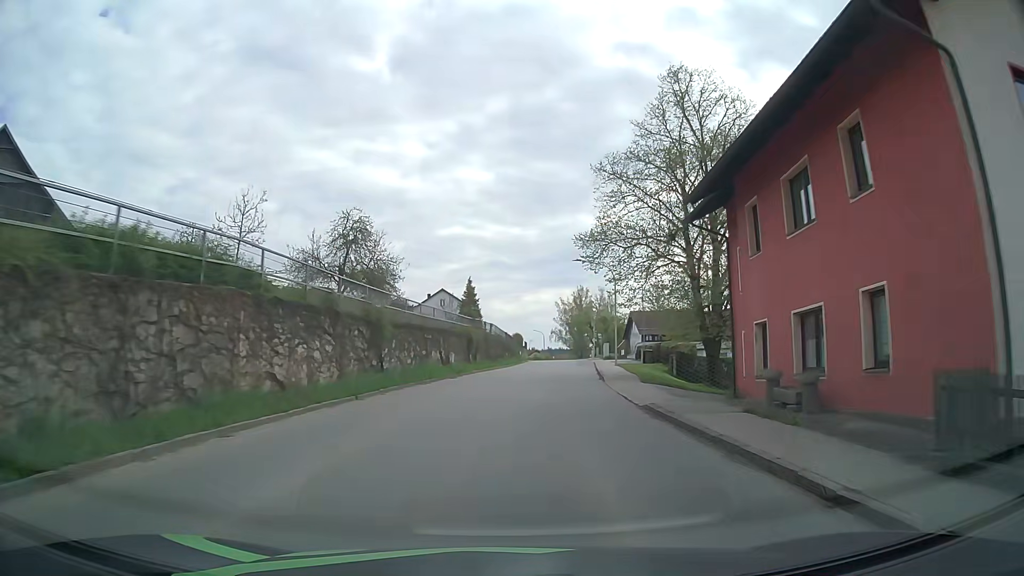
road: tertiary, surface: asphalt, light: Day
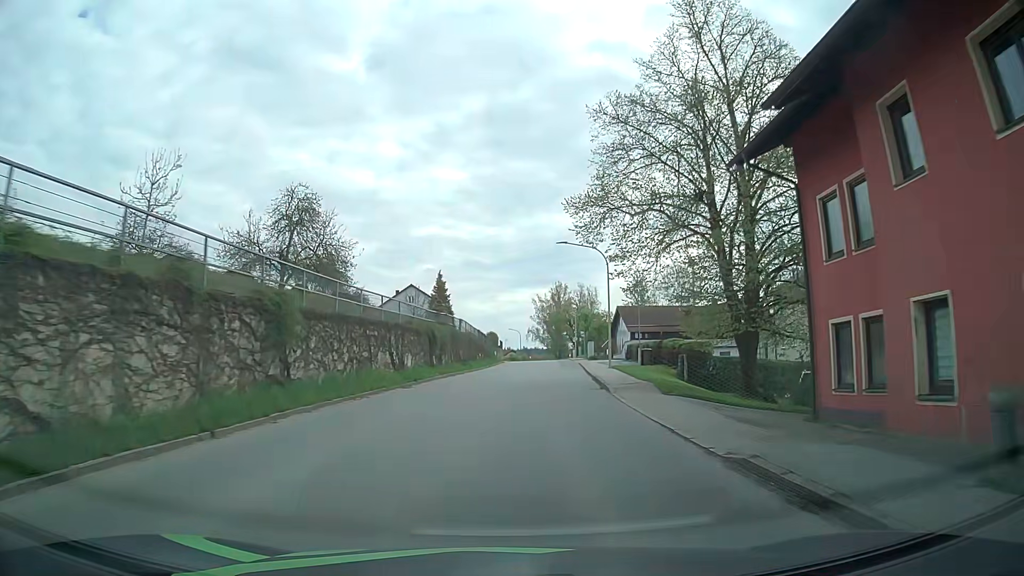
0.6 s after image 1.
(+0.1, +7.7) m; +1°
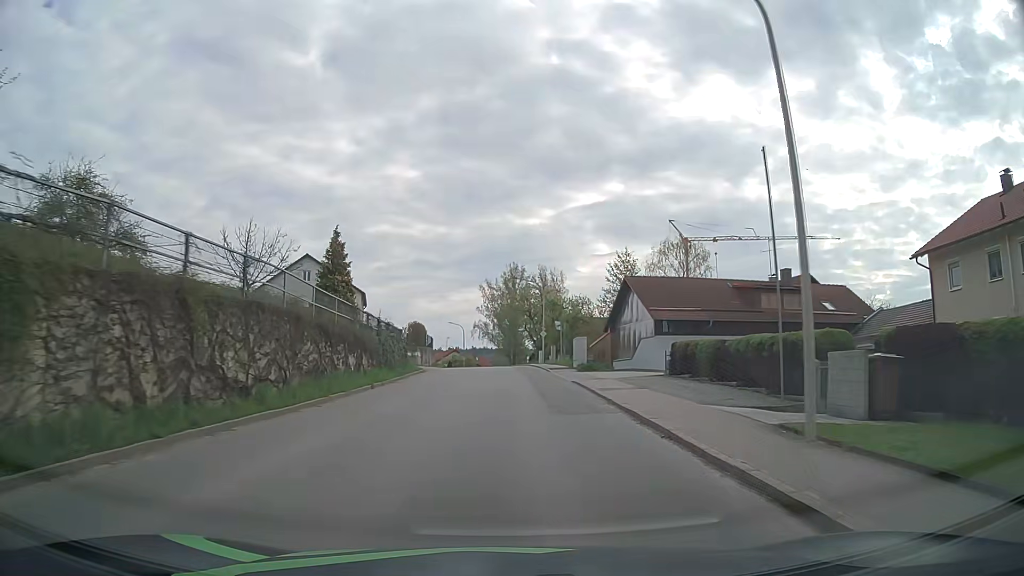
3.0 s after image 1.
(+1.5, +30.6) m; +5°
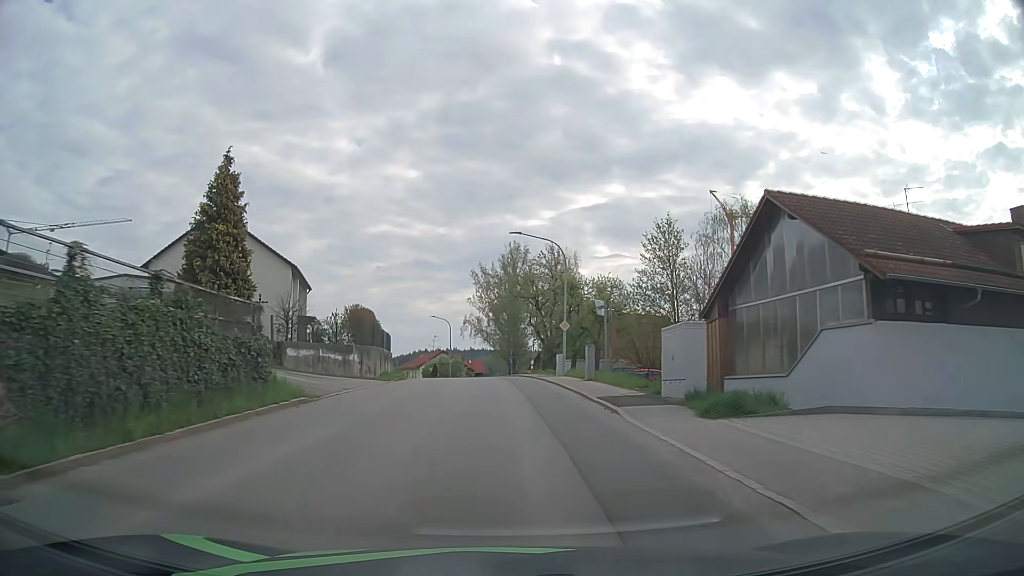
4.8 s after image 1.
(+0.1, +22.9) m; 0°
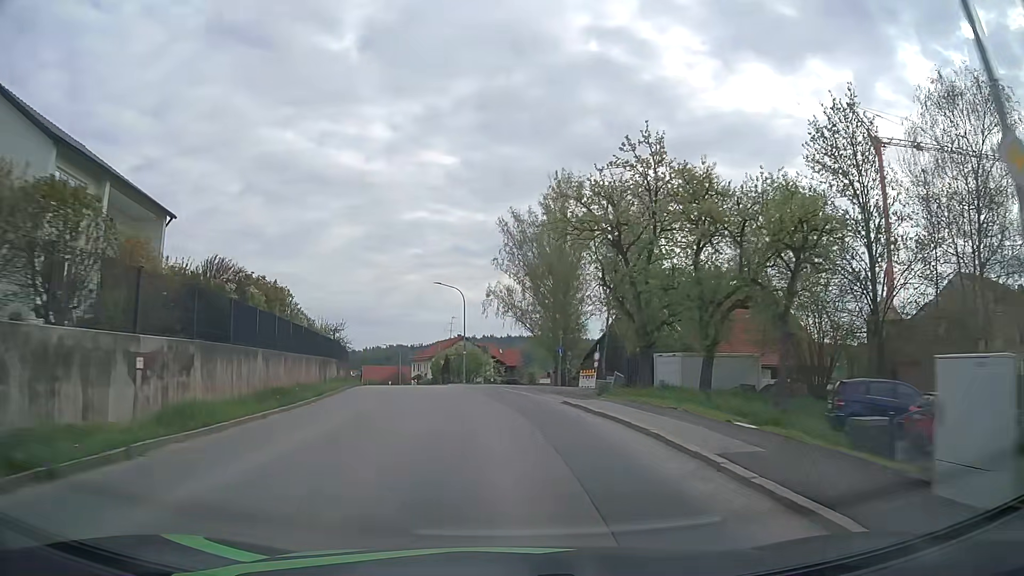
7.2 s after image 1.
(-0.6, +30.5) m; -3°
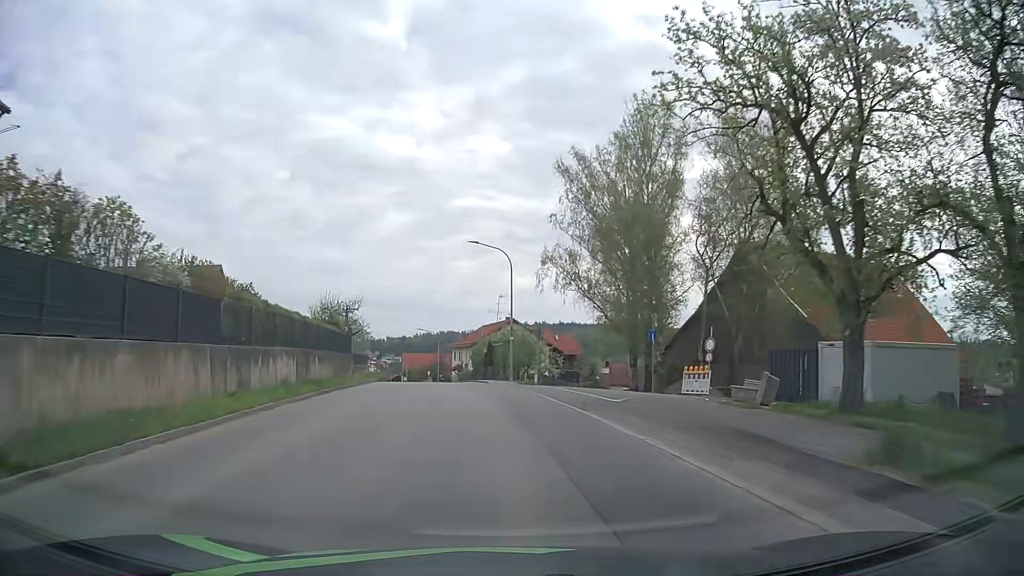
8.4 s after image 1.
(-0.6, +15.4) m; -4°
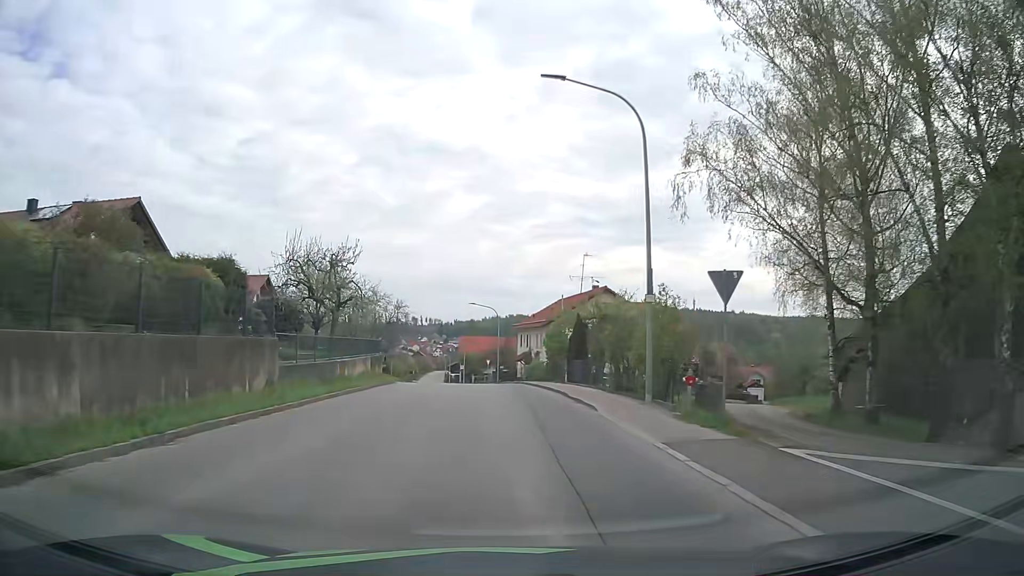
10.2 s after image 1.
(-1.4, +23.4) m; -6°
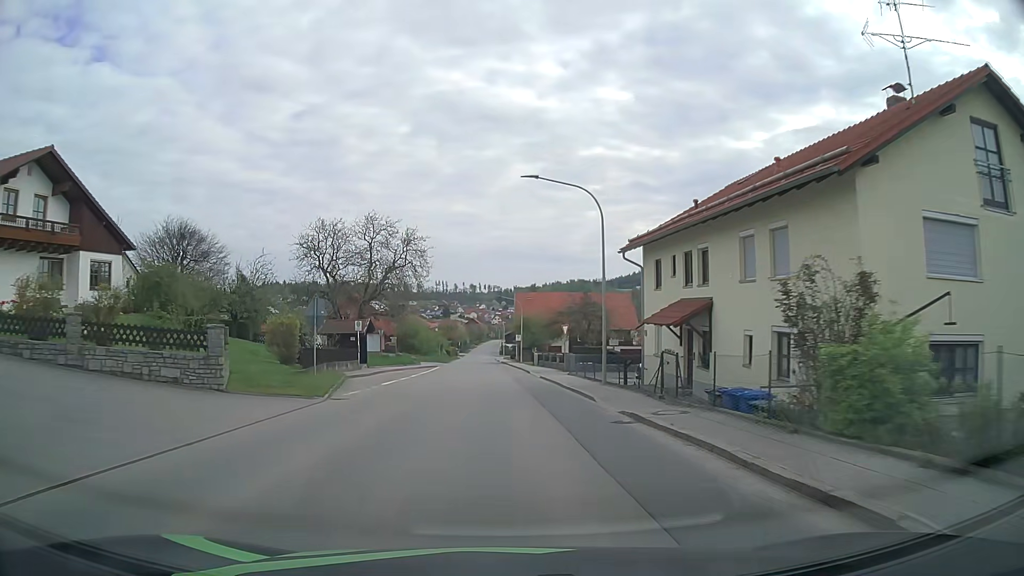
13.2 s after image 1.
(-1.9, +39.6) m; -5°
(0, +10) (0, +20) (-1, +30) (-1, +40) (-1, +50) (-2, +60) (-2, +70) (-3, +80) (-3, +90) (-4, +100) m
